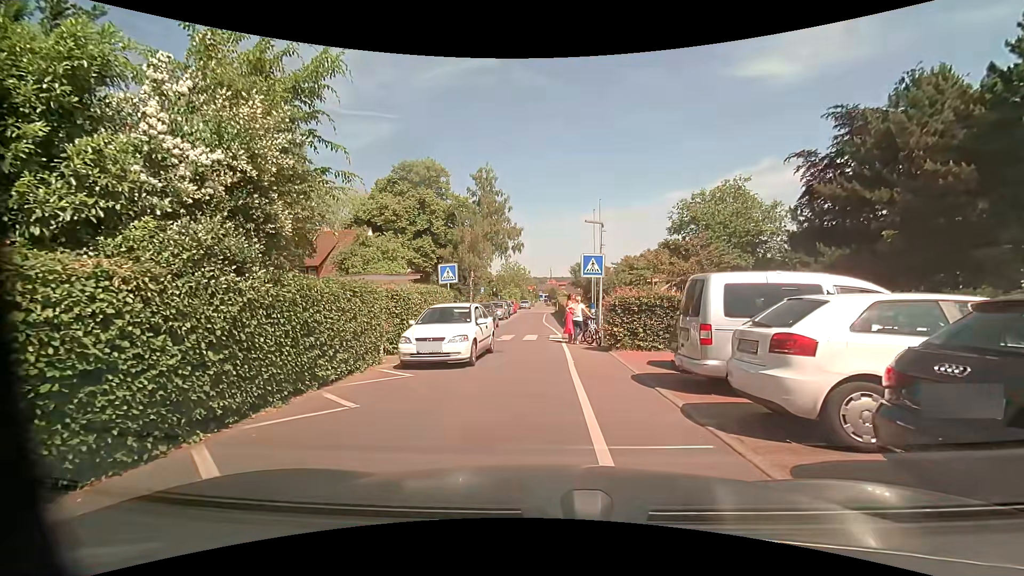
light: Day
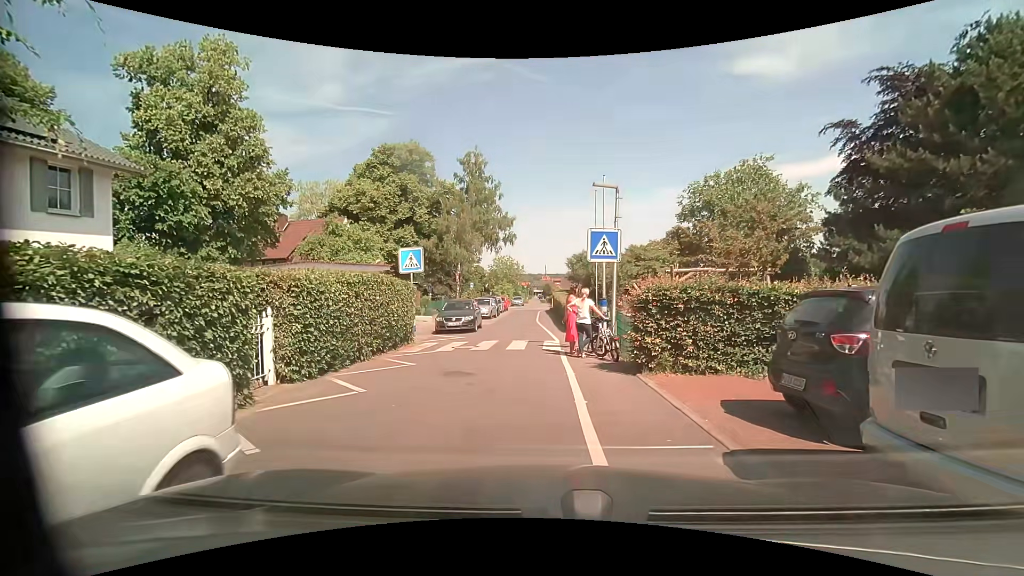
(0.0, +5.2) m; +1°
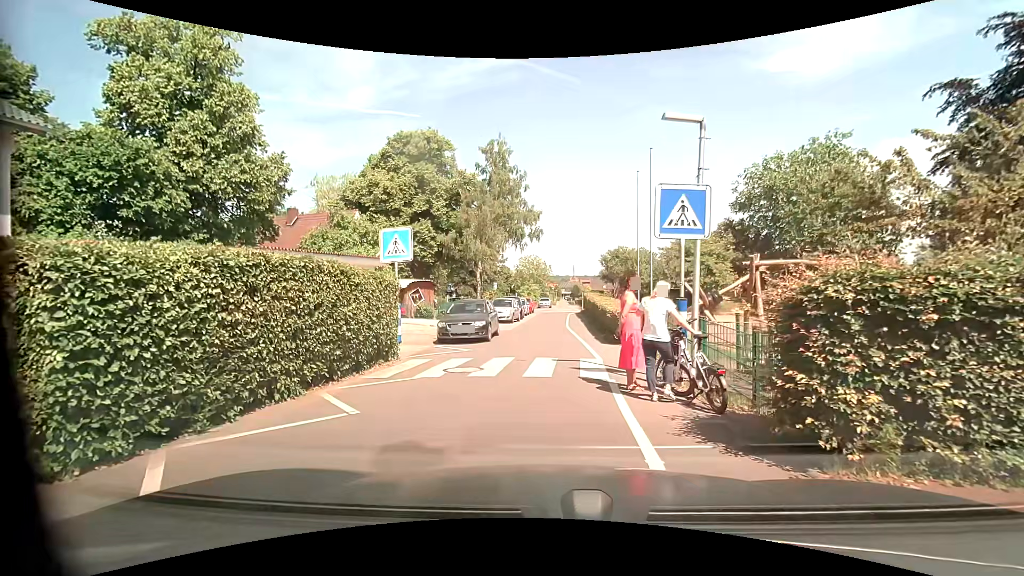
(-0.1, +4.8) m; -4°
